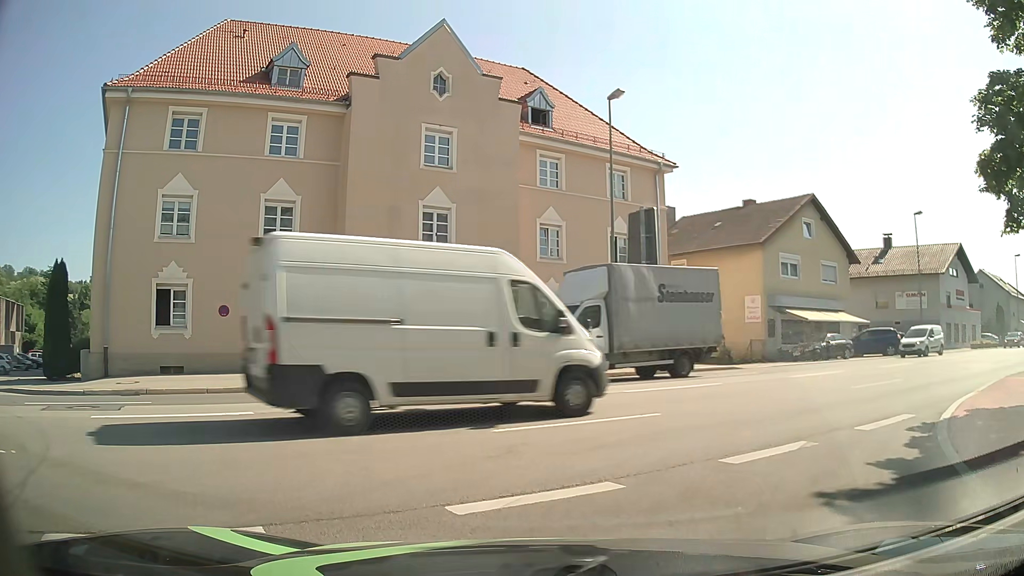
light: Day
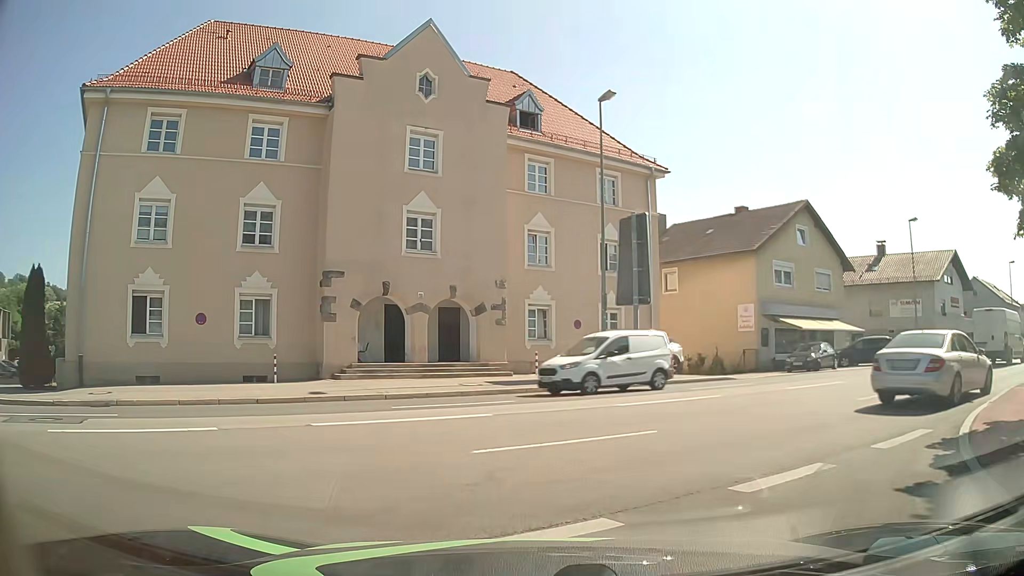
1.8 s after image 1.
(0.0, +1.0) m; +1°
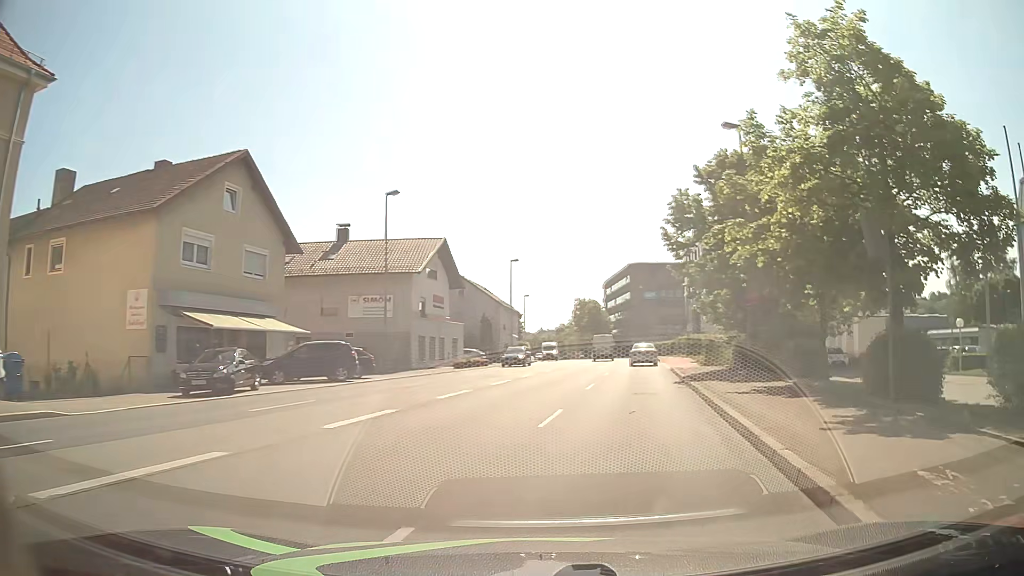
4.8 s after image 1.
(+5.2, +11.9) m; +46°
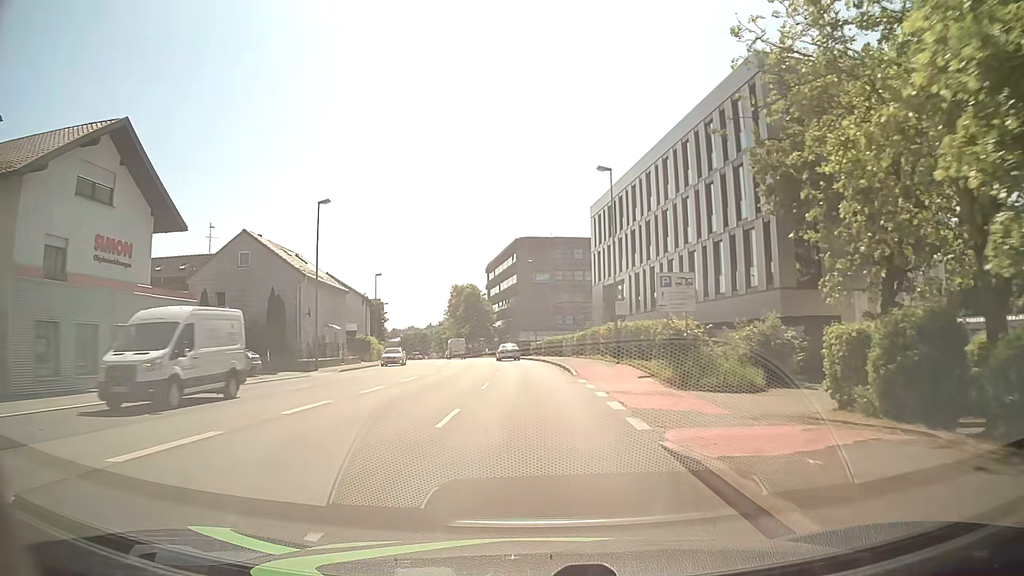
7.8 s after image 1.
(+4.1, +27.6) m; +9°
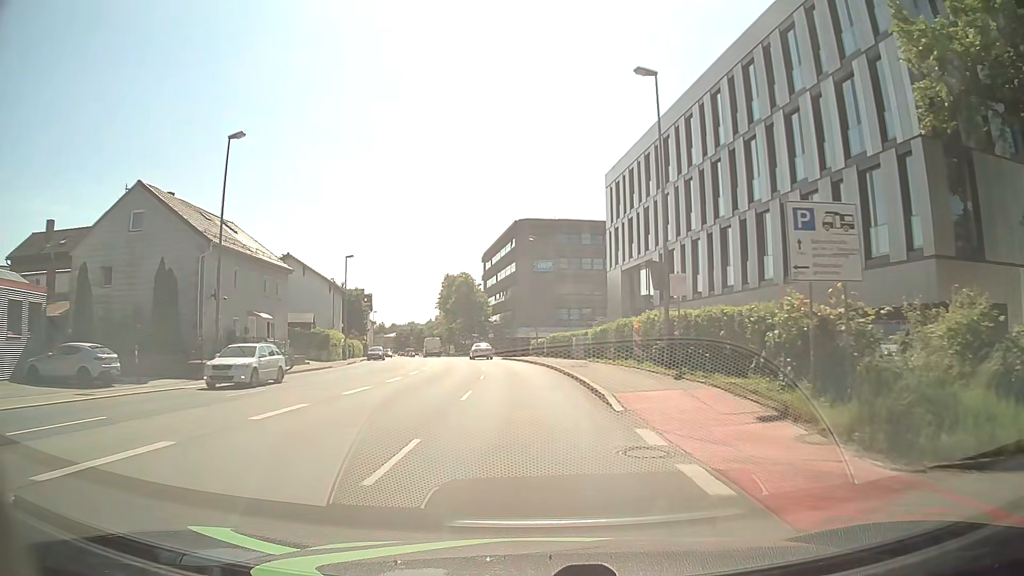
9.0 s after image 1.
(0.0, +13.6) m; 0°
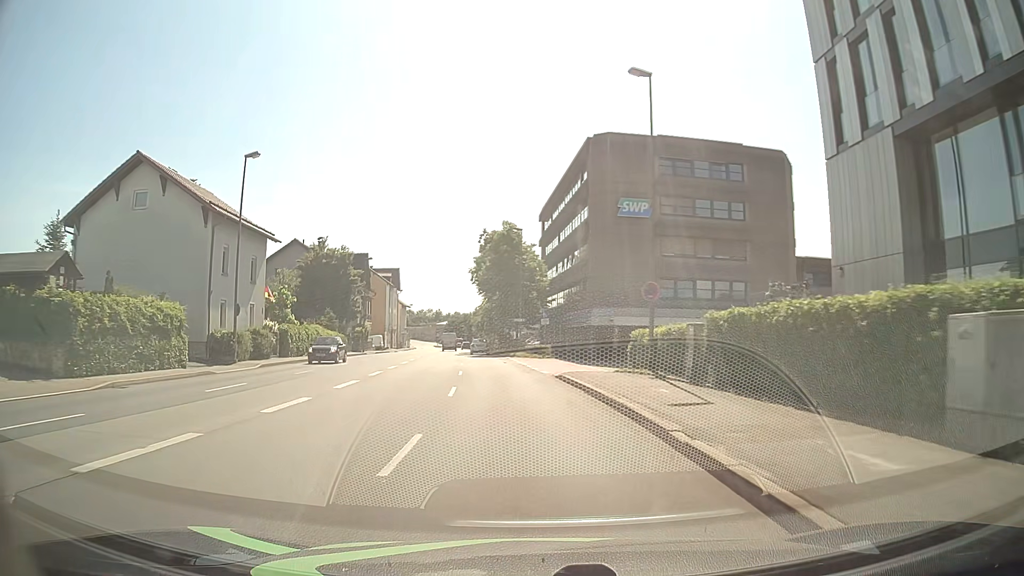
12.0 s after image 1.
(-1.1, +36.0) m; -4°
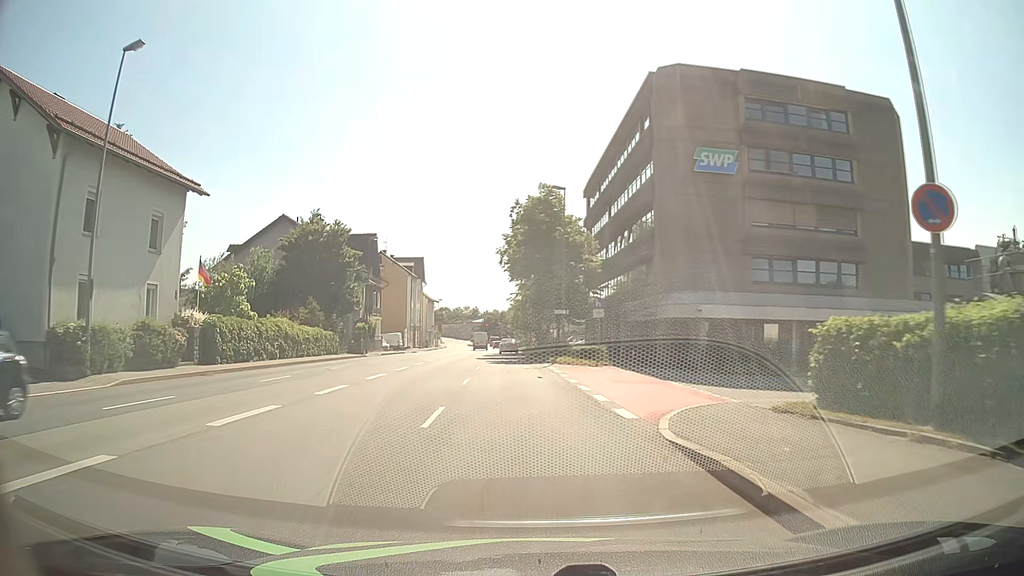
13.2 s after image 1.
(-0.6, +14.6) m; -4°
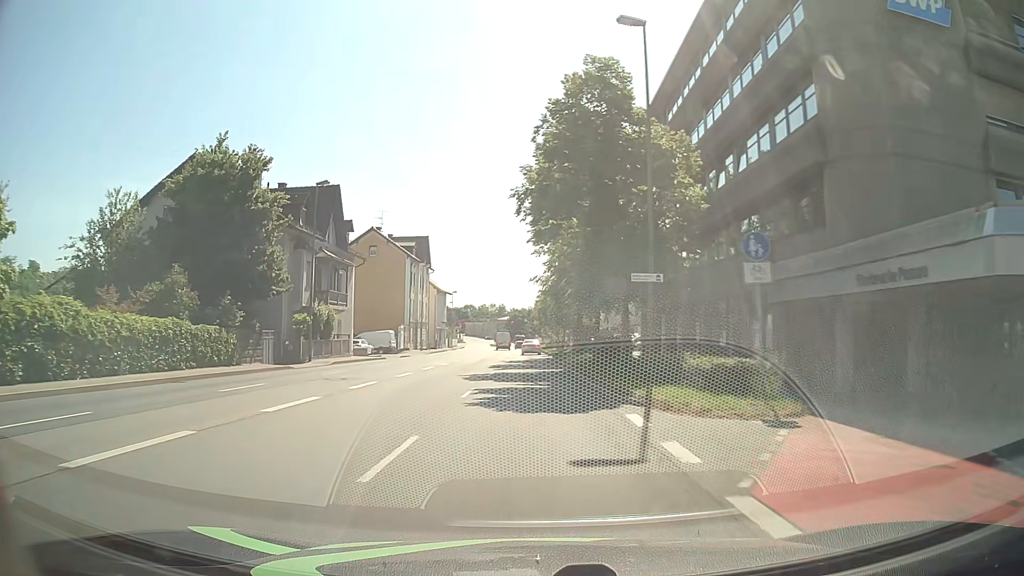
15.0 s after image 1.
(-0.8, +21.9) m; -3°
(0, +10) (0, +20) (0, +30) (0, +40) (-1, +50) (-1, +60) (-1, +70) (-1, +80) (-2, +90) (-2, +100) m
